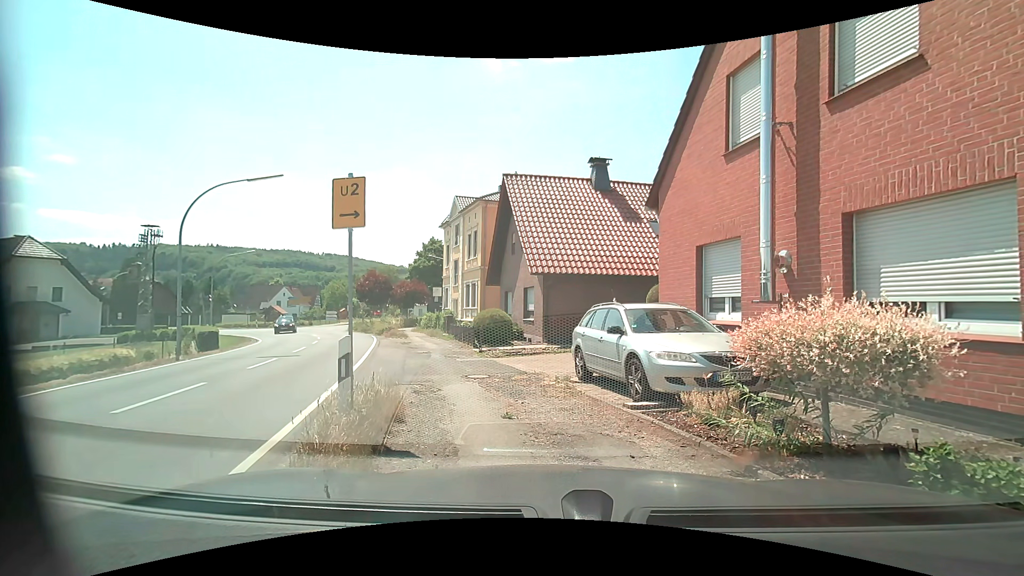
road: secondary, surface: asphalt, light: Day
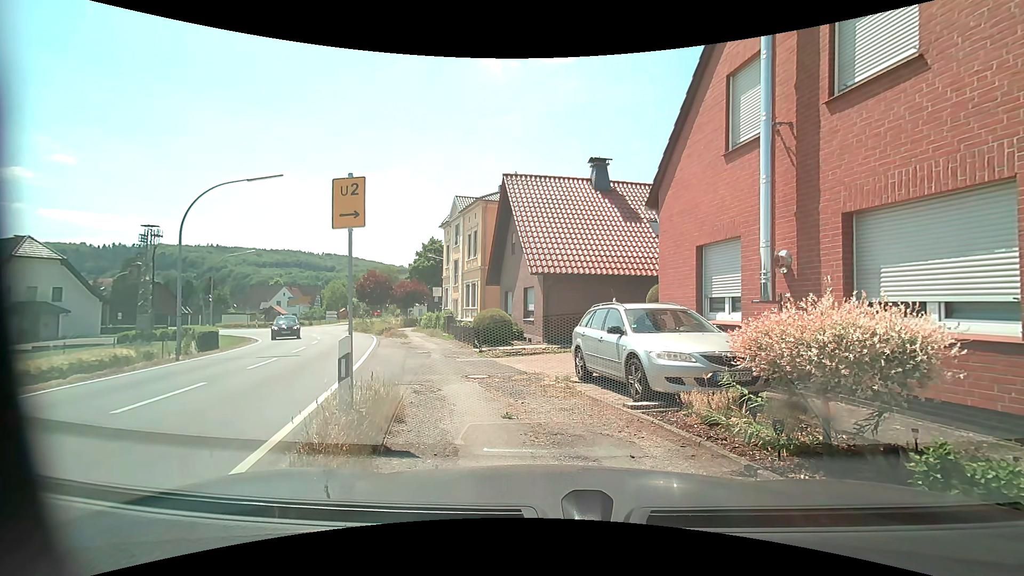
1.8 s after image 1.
(0.0, 0.0) m; 0°
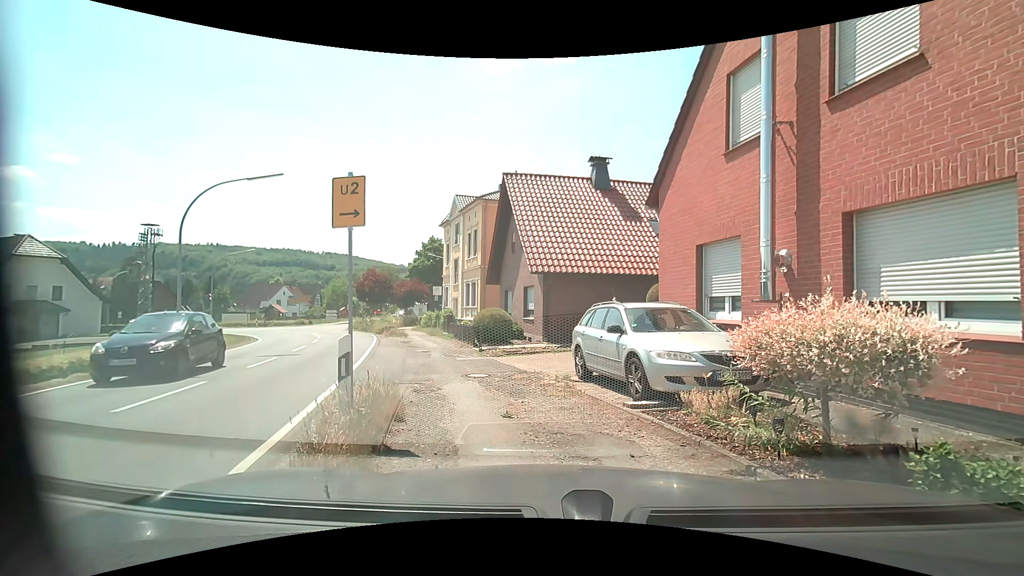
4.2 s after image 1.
(0.0, 0.0) m; 0°
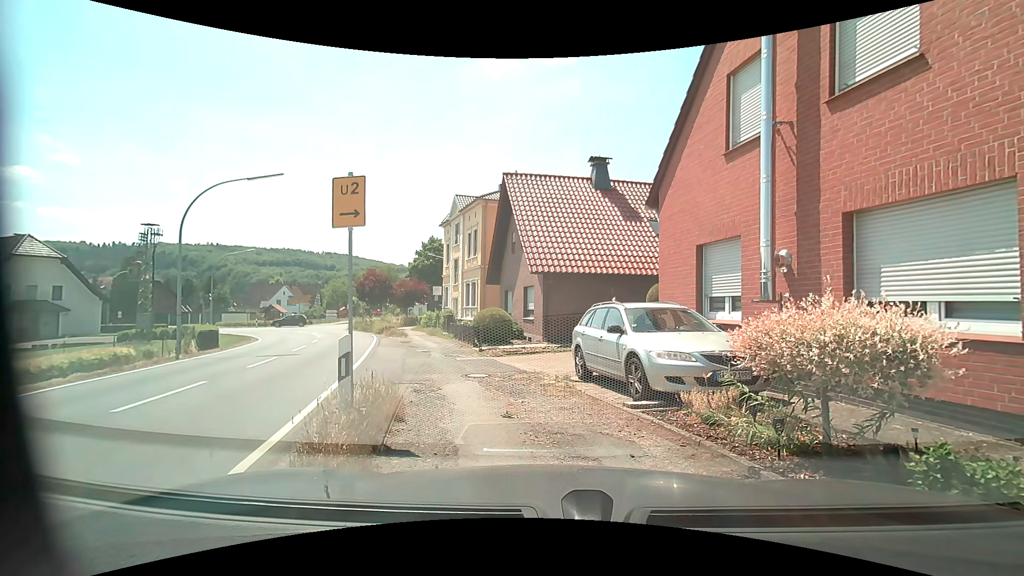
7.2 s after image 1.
(0.0, 0.0) m; 0°
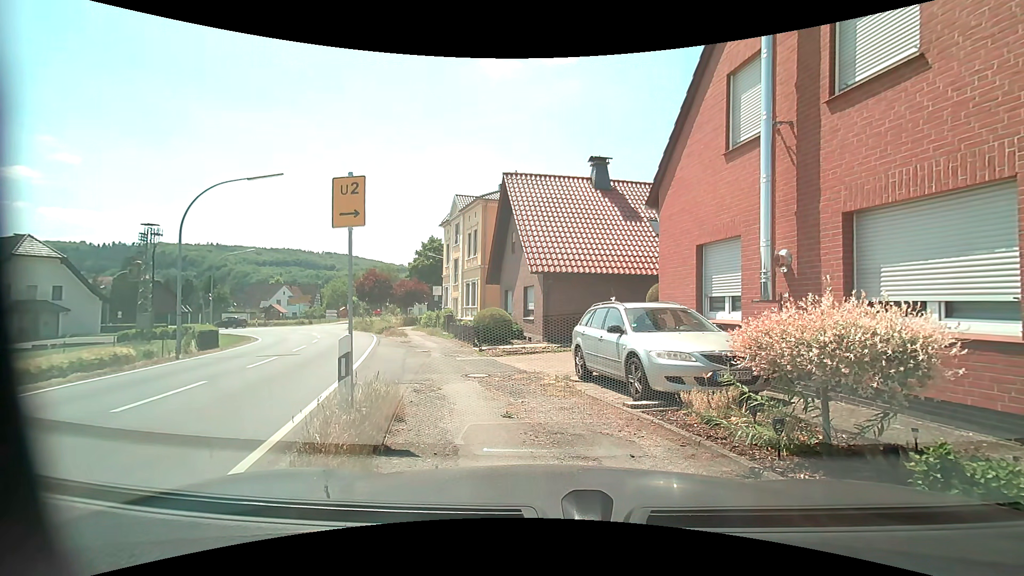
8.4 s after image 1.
(0.0, 0.0) m; 0°
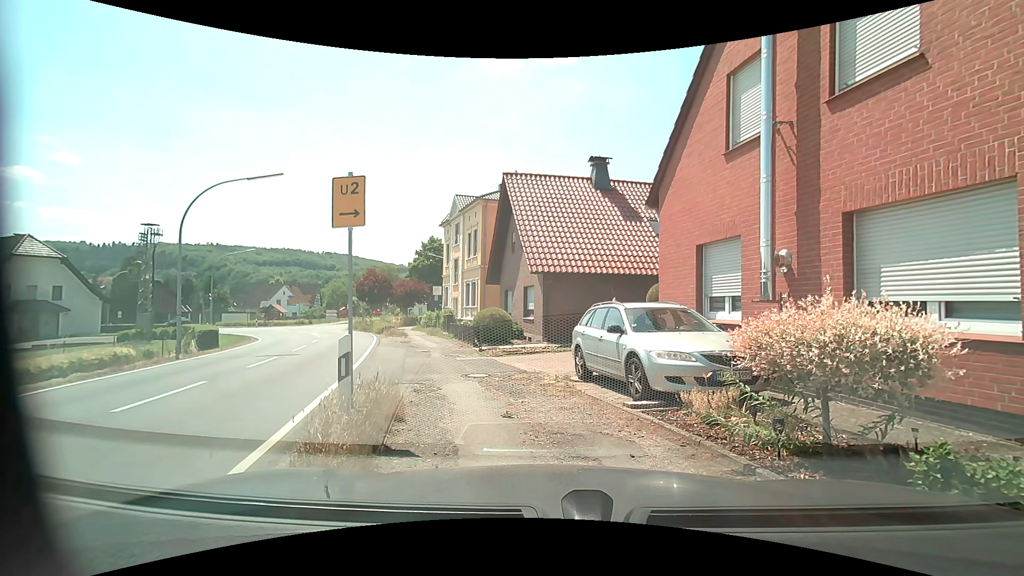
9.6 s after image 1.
(0.0, 0.0) m; 0°
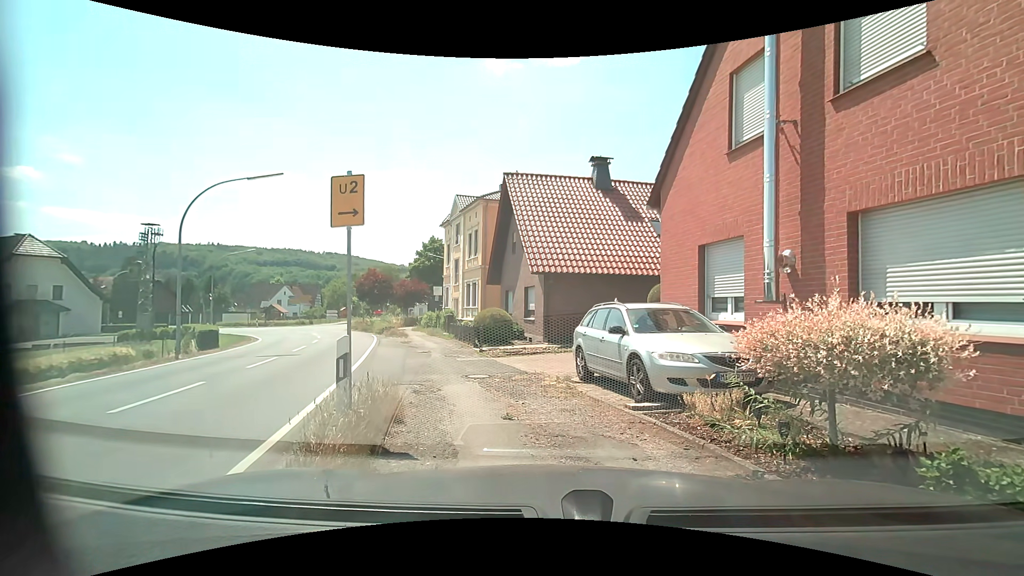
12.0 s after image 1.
(0.0, 0.0) m; 0°
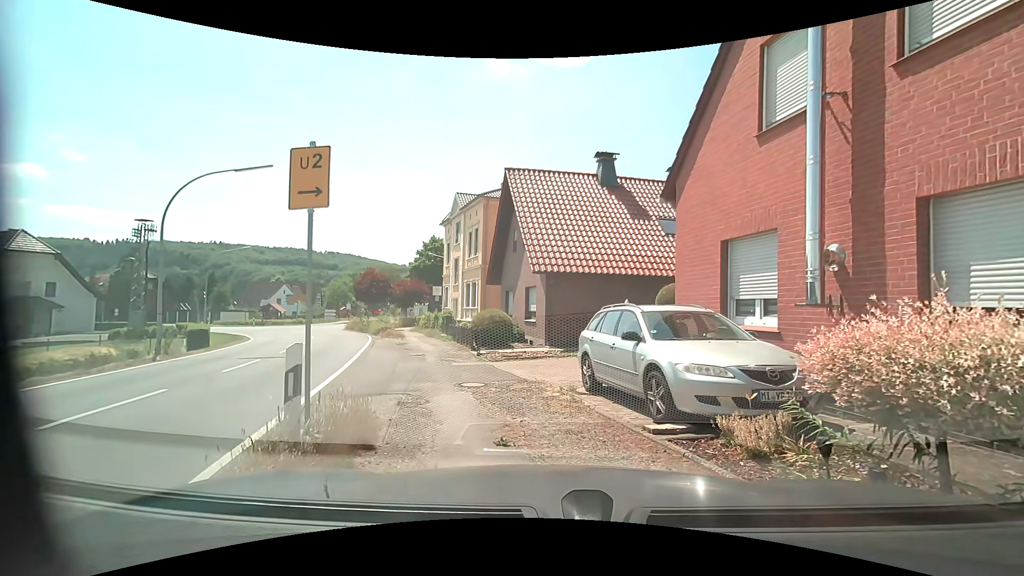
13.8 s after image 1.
(0.0, +1.1) m; 0°
